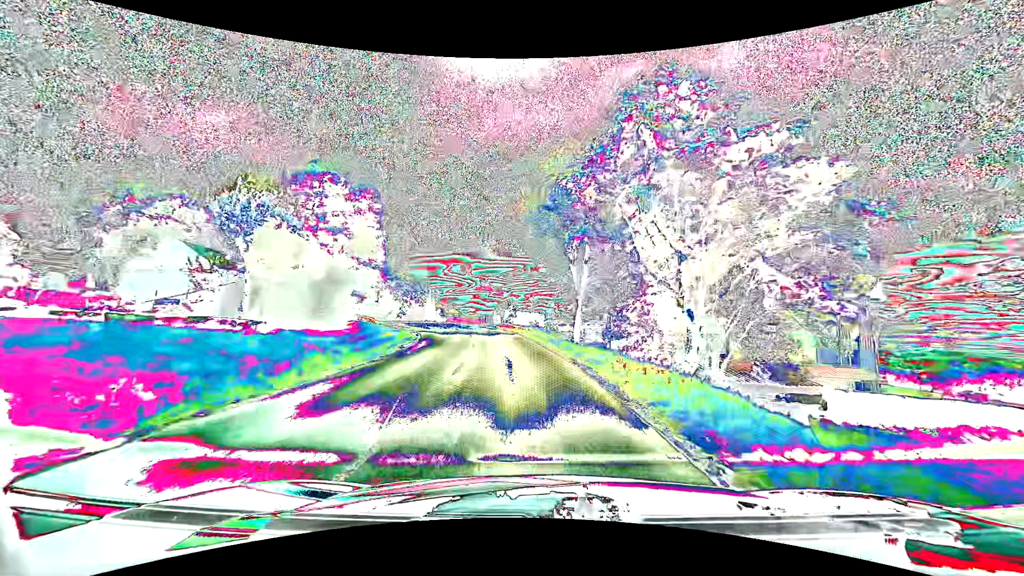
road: tertiary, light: Day
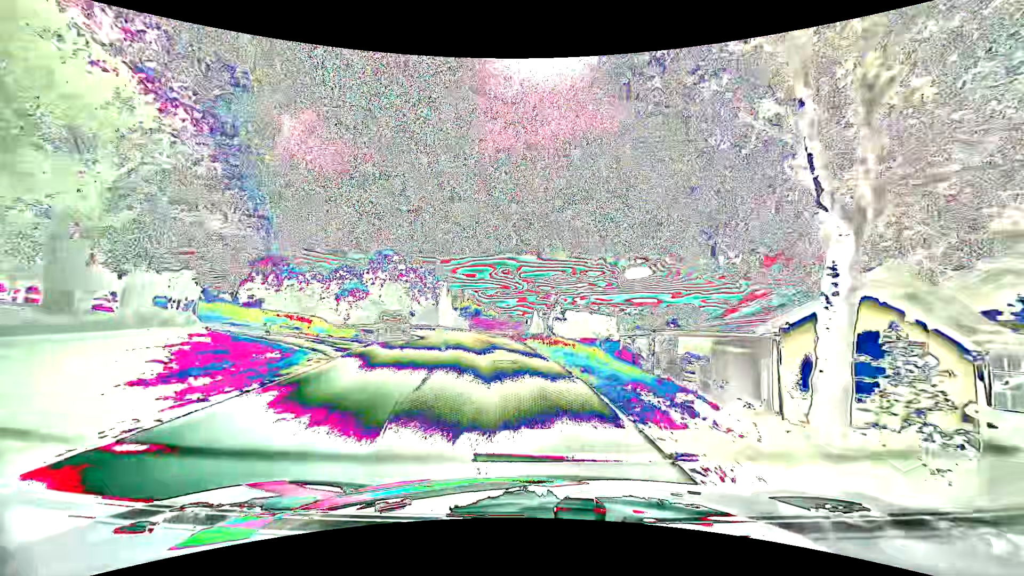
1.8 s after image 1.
(-0.9, +21.7) m; -5°
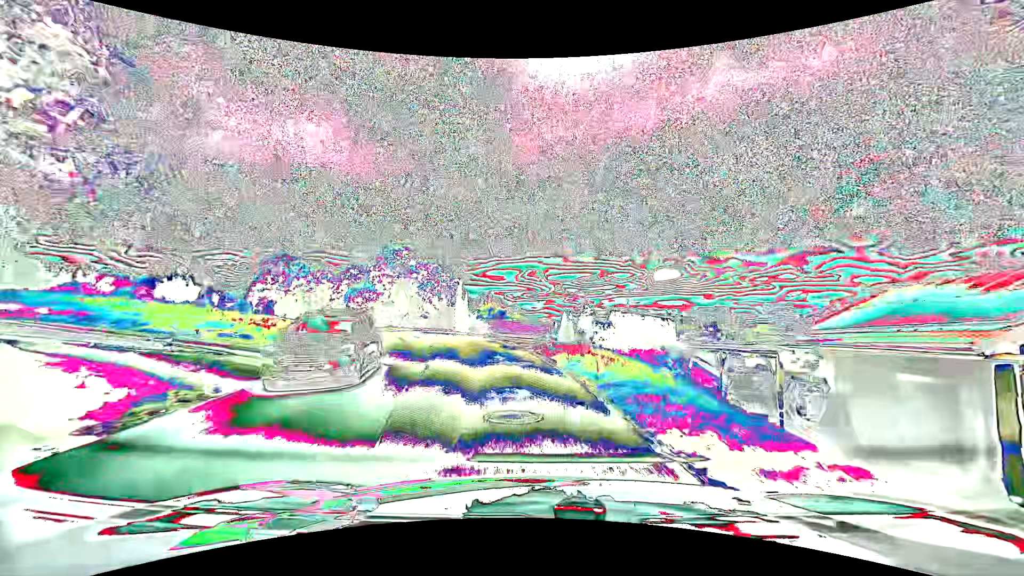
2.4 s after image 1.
(-0.2, +7.1) m; -3°
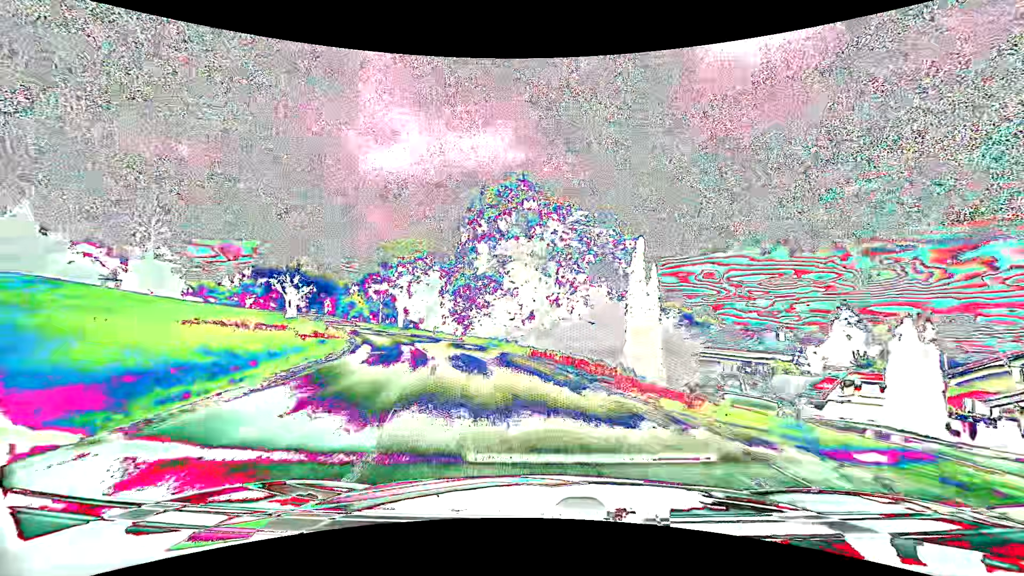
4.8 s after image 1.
(-4.2, +26.1) m; -19°
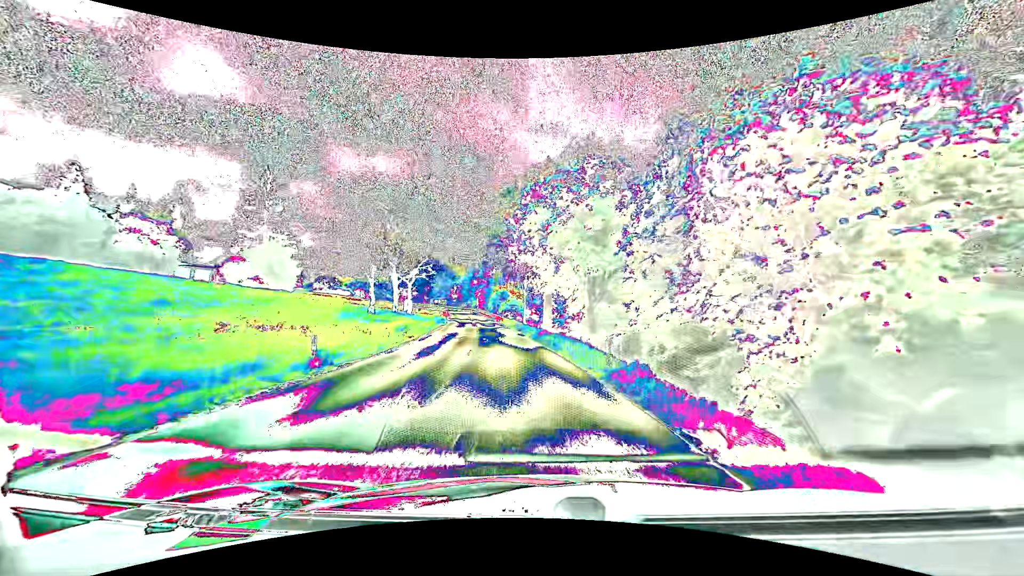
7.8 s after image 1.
(-5.8, +30.7) m; -19°
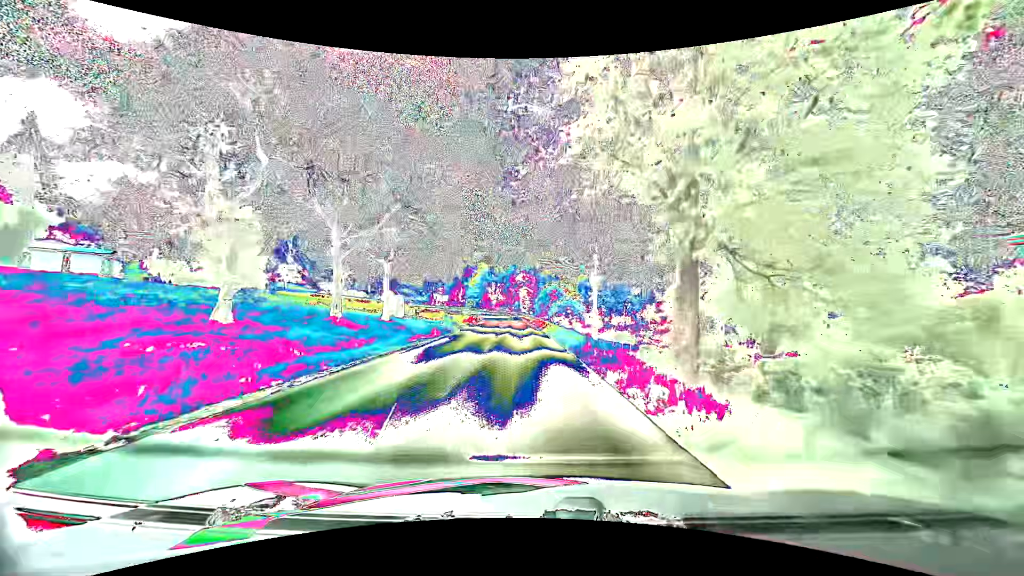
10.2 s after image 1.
(-2.0, +26.8) m; -7°
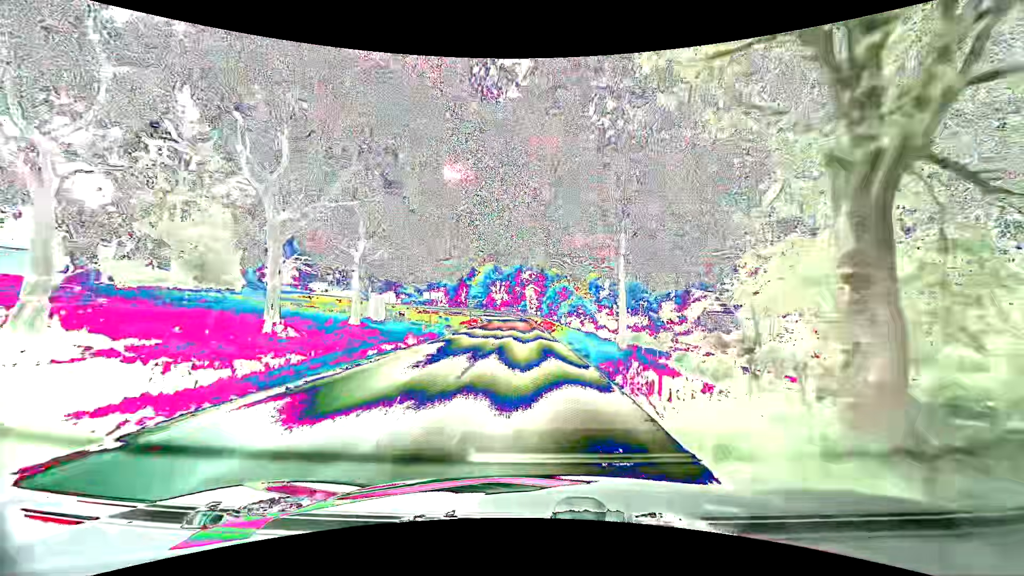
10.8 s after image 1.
(-0.1, +7.0) m; -1°
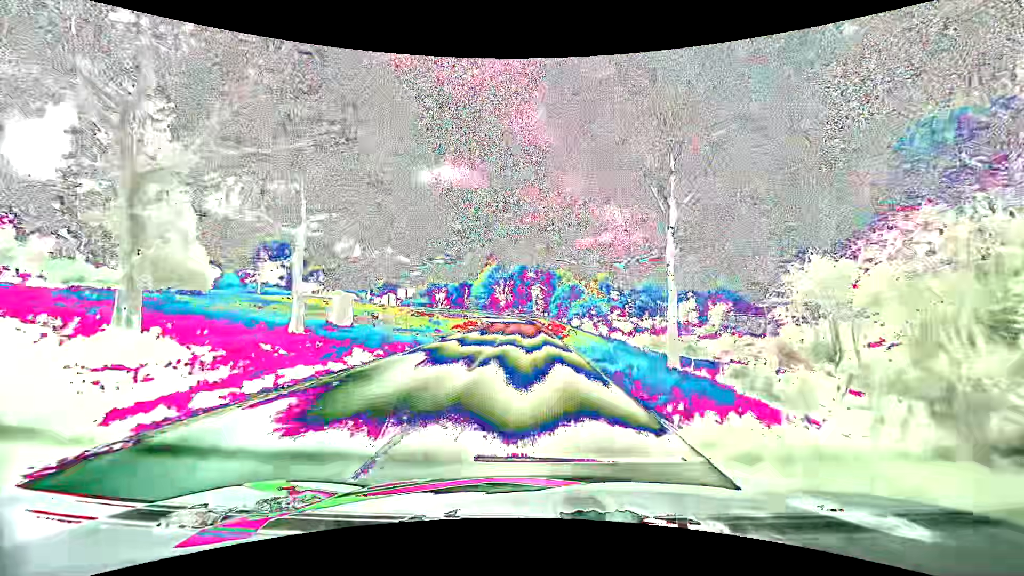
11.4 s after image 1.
(0.0, +7.1) m; -1°
